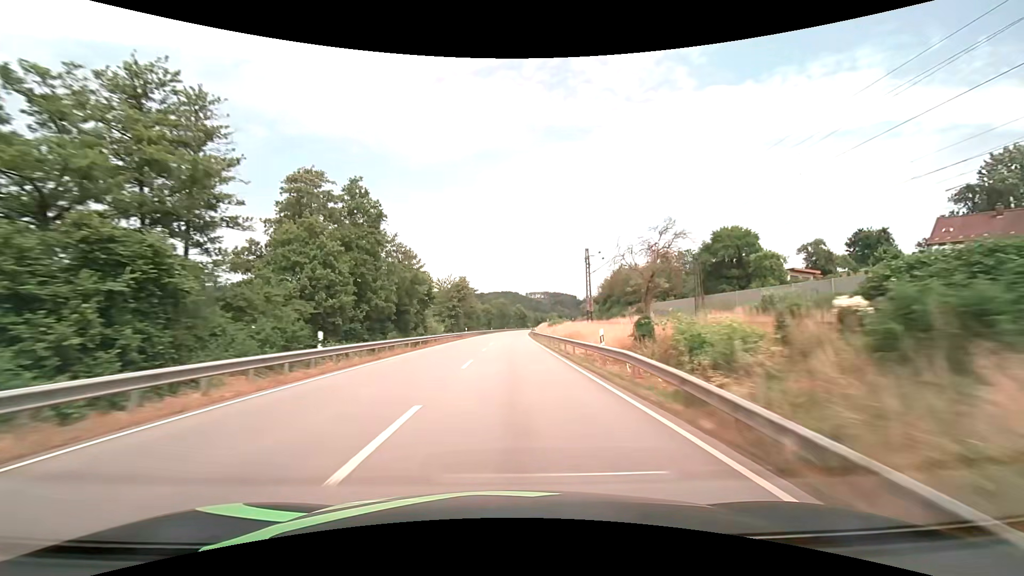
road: primary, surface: asphalt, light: Day
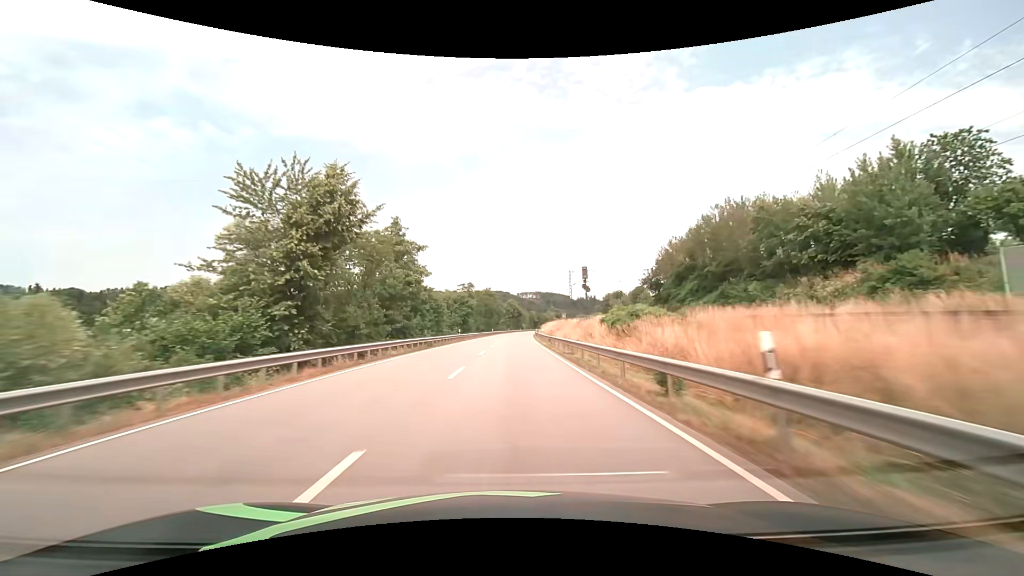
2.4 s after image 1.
(+0.7, +63.4) m; +1°
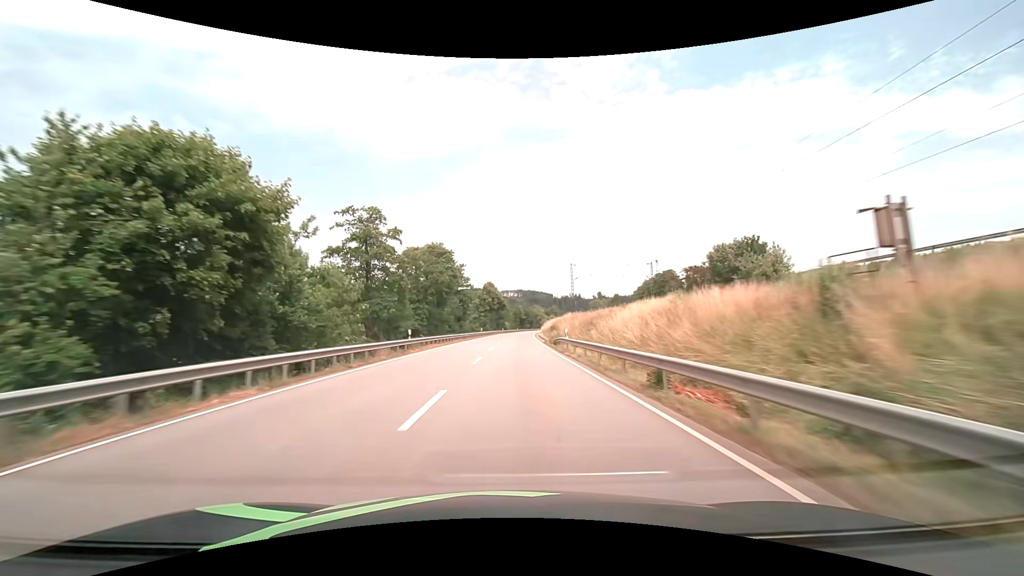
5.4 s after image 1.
(+1.7, +79.2) m; +2°
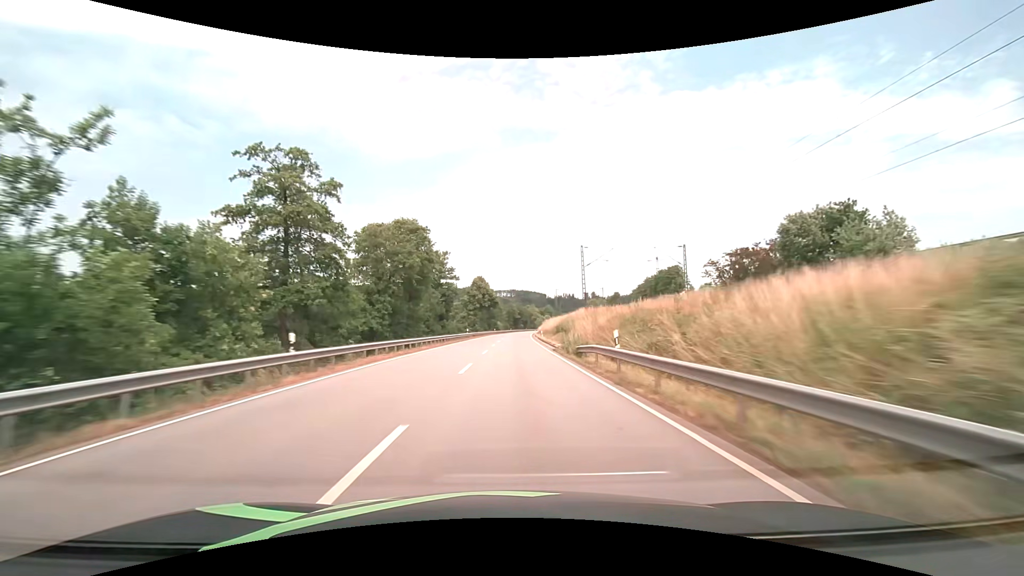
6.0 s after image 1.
(+0.1, +15.8) m; +1°
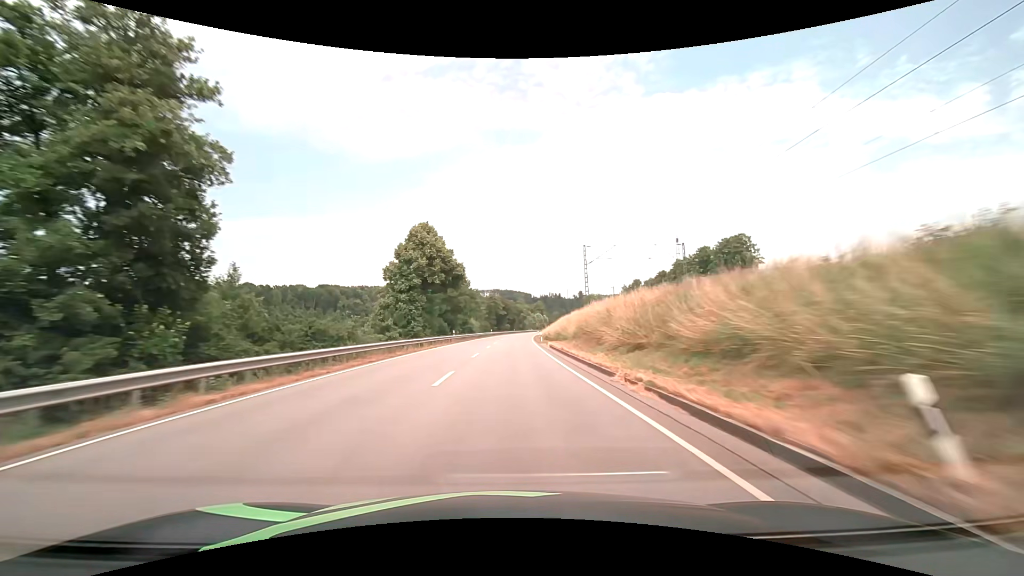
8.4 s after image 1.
(+1.2, +63.3) m; +2°
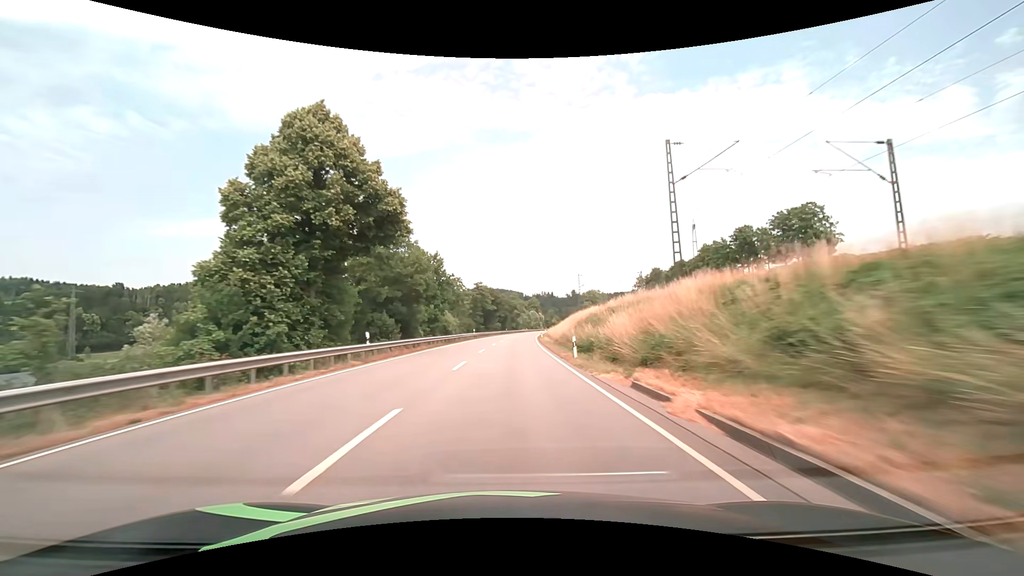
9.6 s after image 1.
(+0.2, +31.7) m; +1°
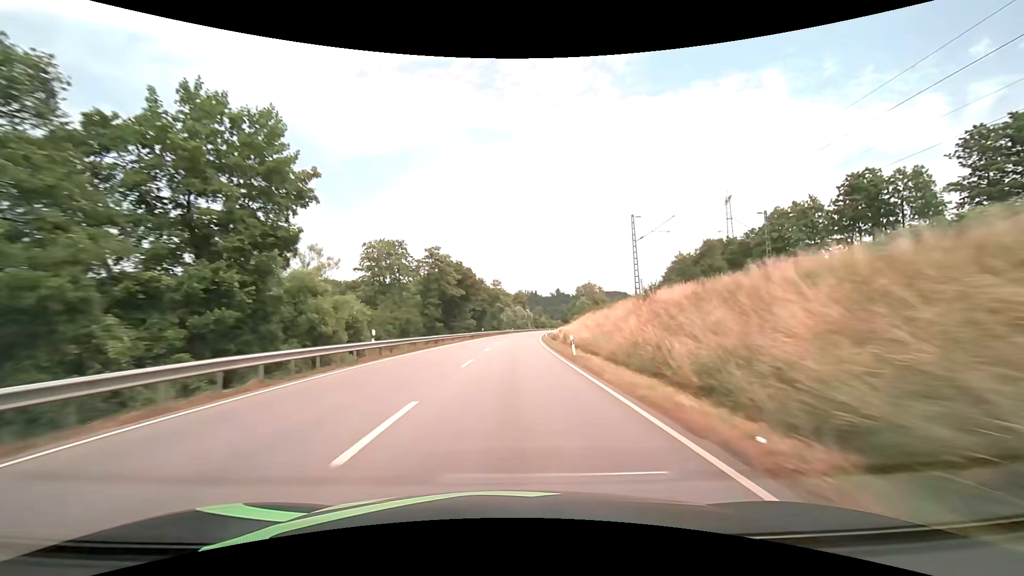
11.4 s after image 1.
(+0.8, +47.5) m; +2°
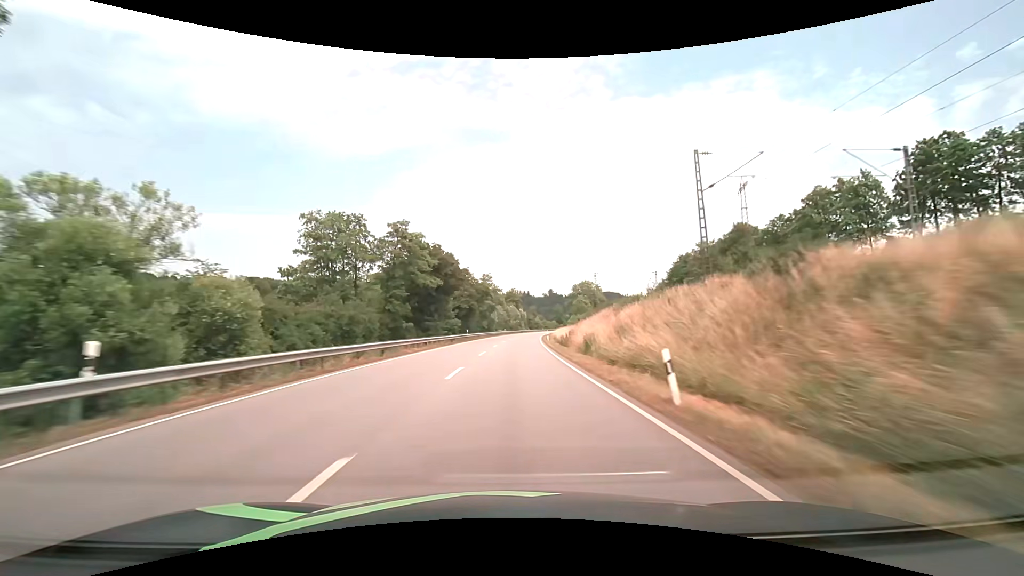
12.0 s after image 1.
(+0.1, +15.8) m; +1°
(0, +10) (0, +20) (0, +30) (+1, +40) (+1, +50) (+2, +60) (+2, +70) (+3, +80) (+4, +90) (+5, +100) m
